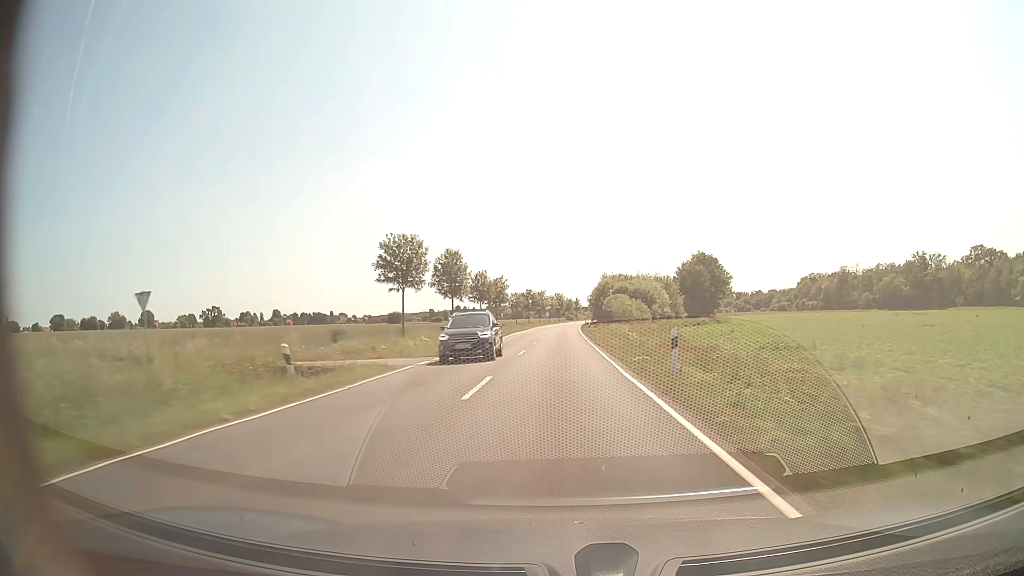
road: secondary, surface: asphalt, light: Day
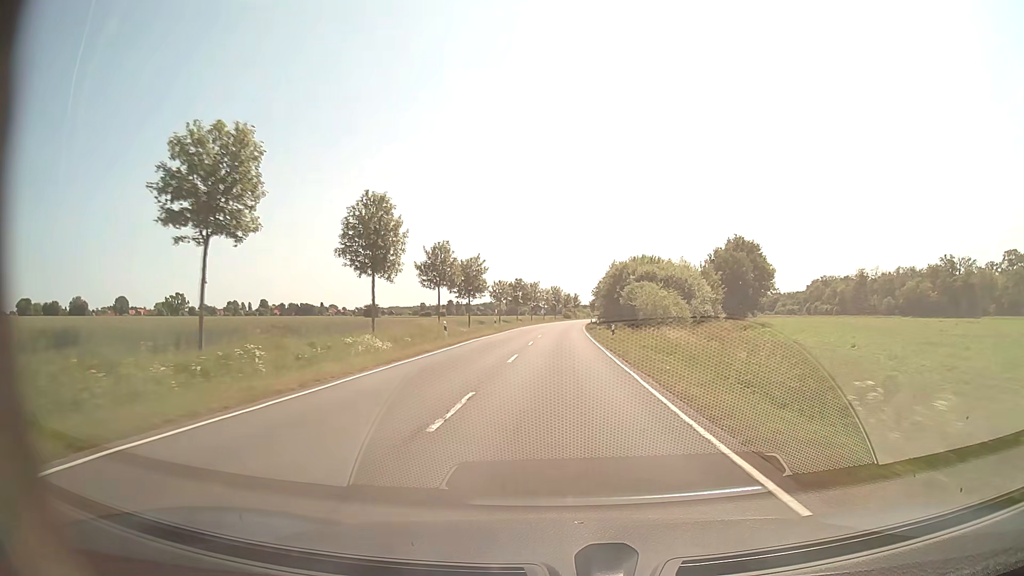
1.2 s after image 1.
(0.0, +30.4) m; 0°
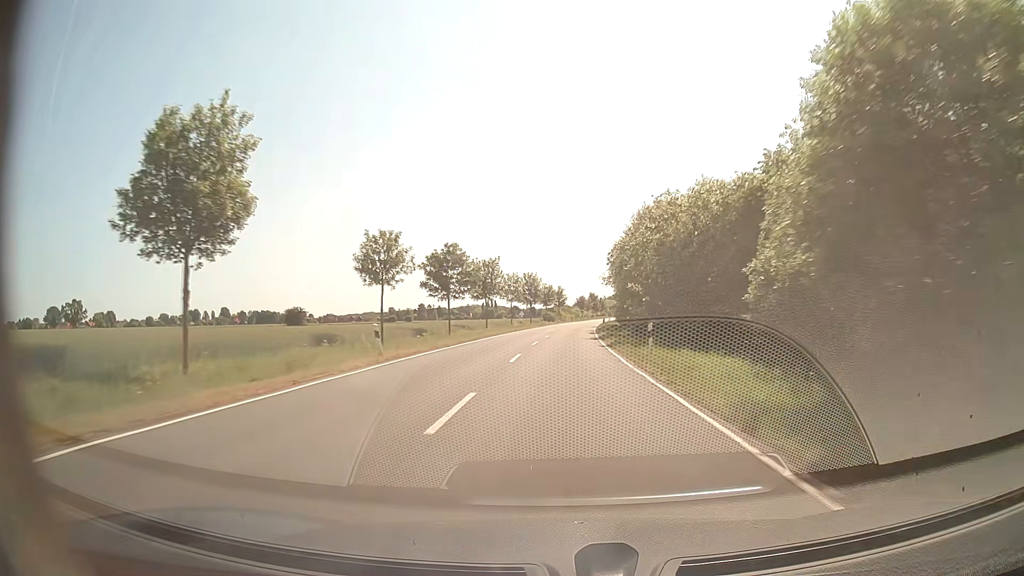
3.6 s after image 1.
(+0.8, +61.4) m; +2°
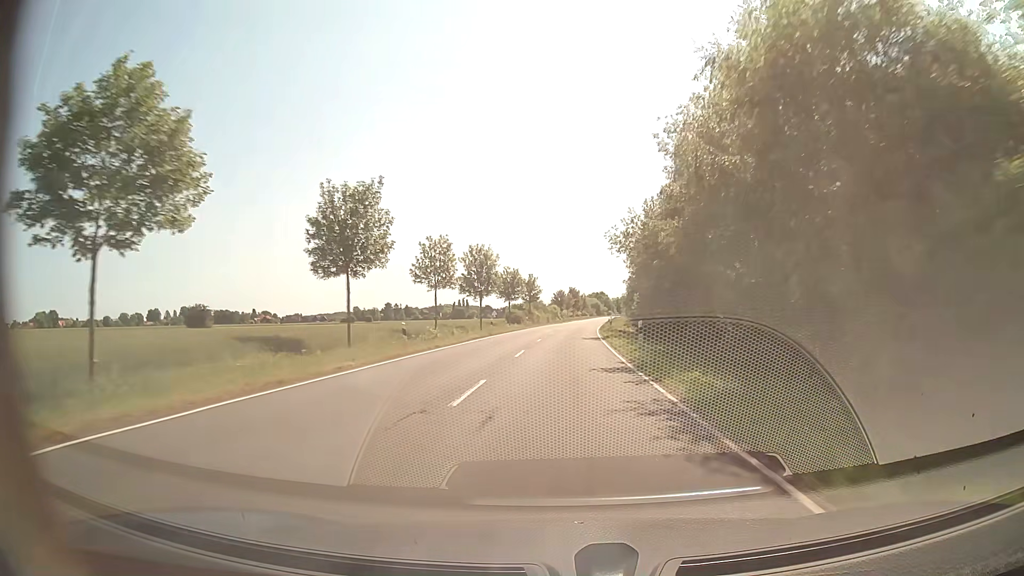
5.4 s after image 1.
(+1.0, +46.0) m; +2°
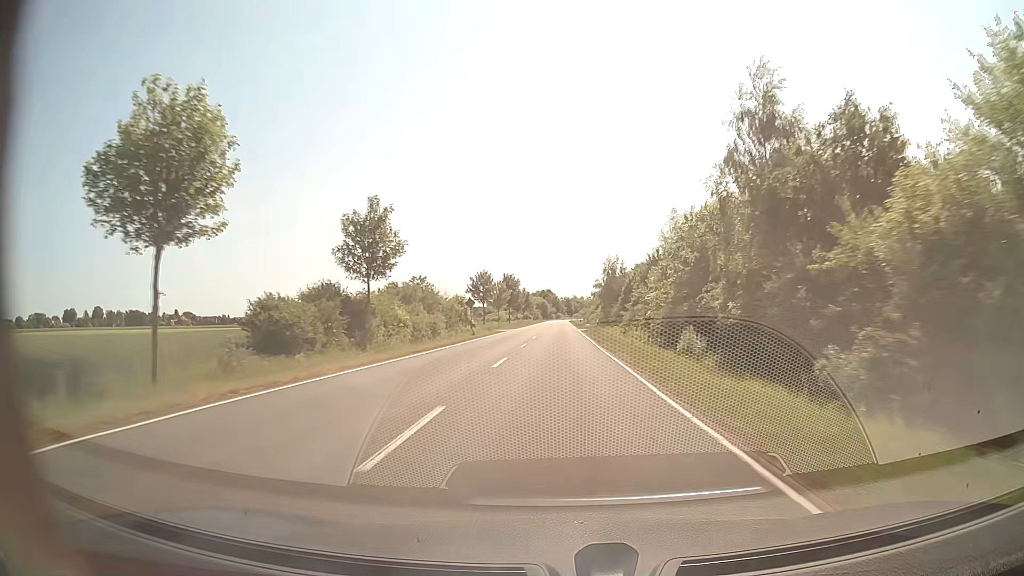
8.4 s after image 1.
(+3.0, +76.3) m; +5°
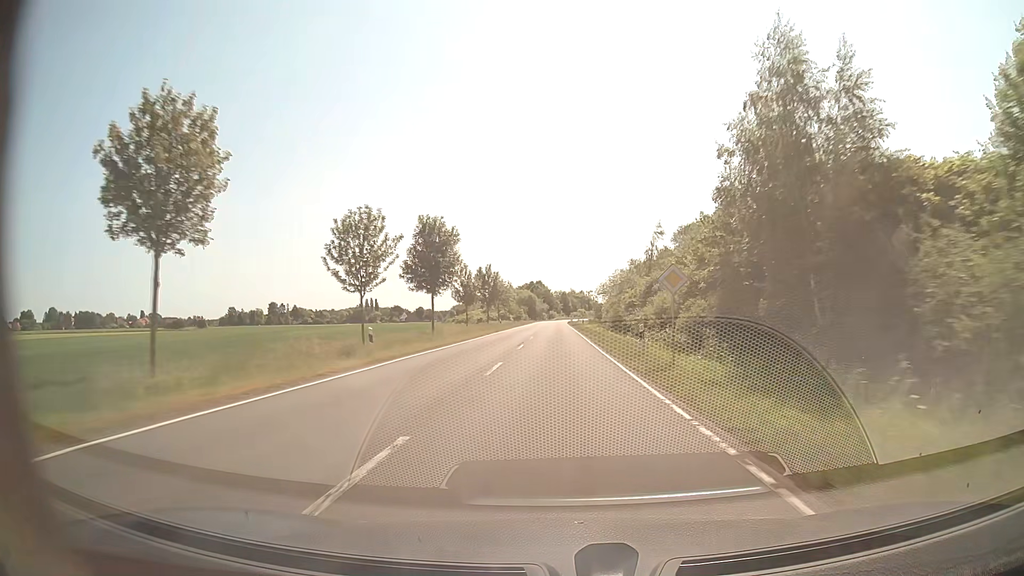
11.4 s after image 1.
(+0.7, +75.0) m; +1°
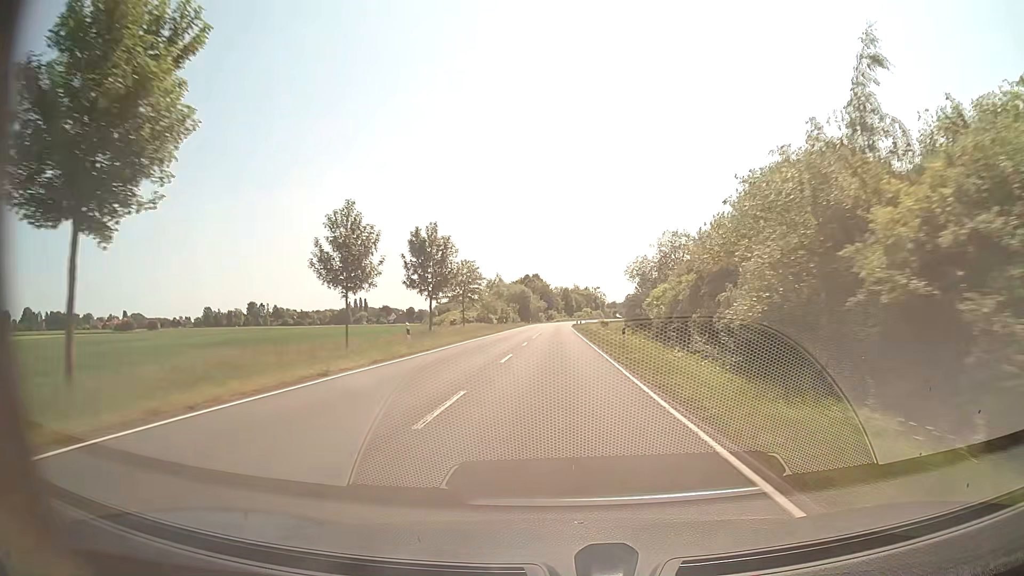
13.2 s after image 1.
(0.0, +43.7) m; 0°
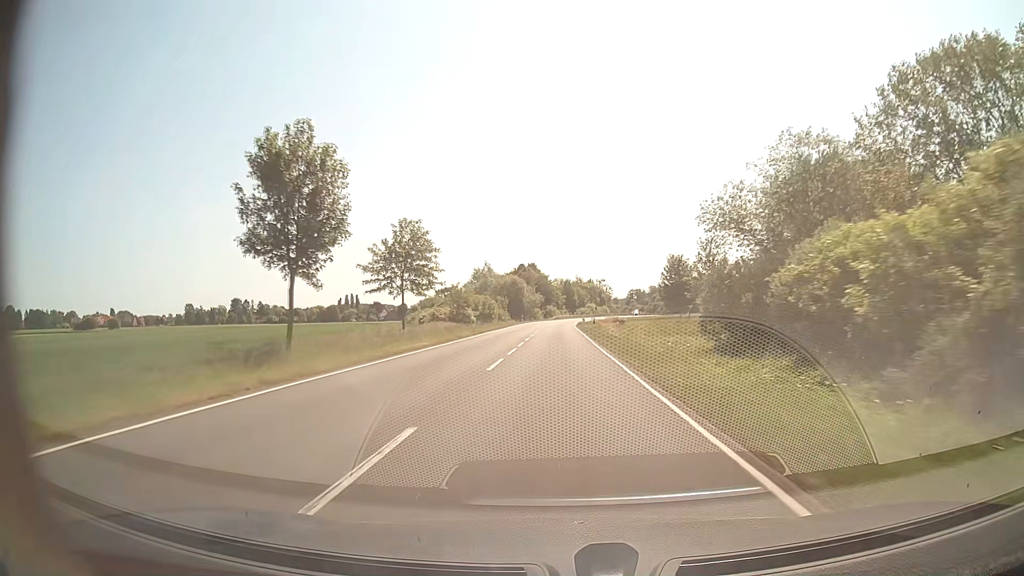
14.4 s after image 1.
(0.0, +28.3) m; 0°
(0, +10) (0, +20) (0, +30) (0, +40) (0, +50) (0, +60) (0, +70) (0, +80) (0, +90) (+1, +100) m
